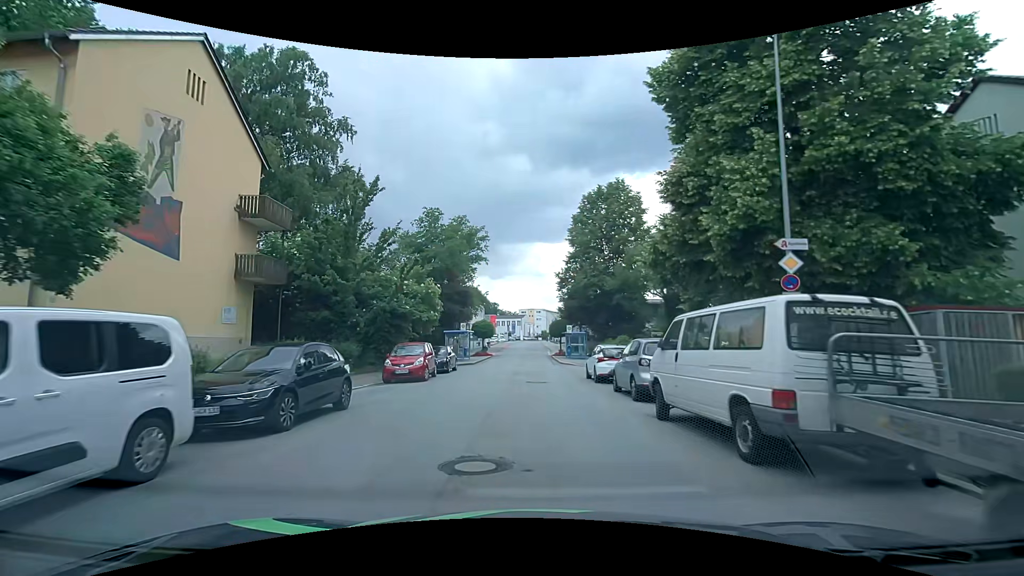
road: tertiary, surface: asphalt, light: Day
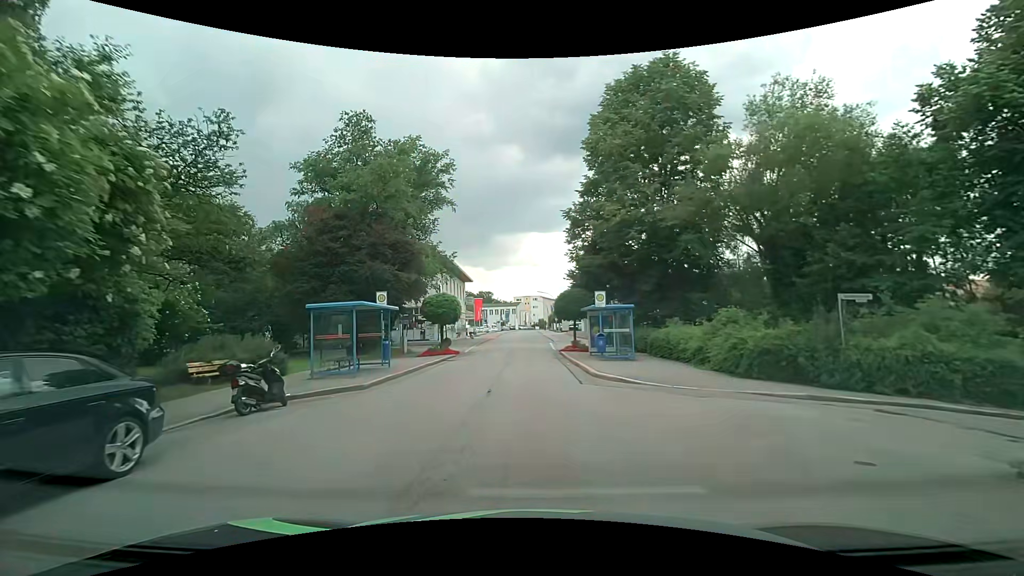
(+0.3, +22.5) m; +1°
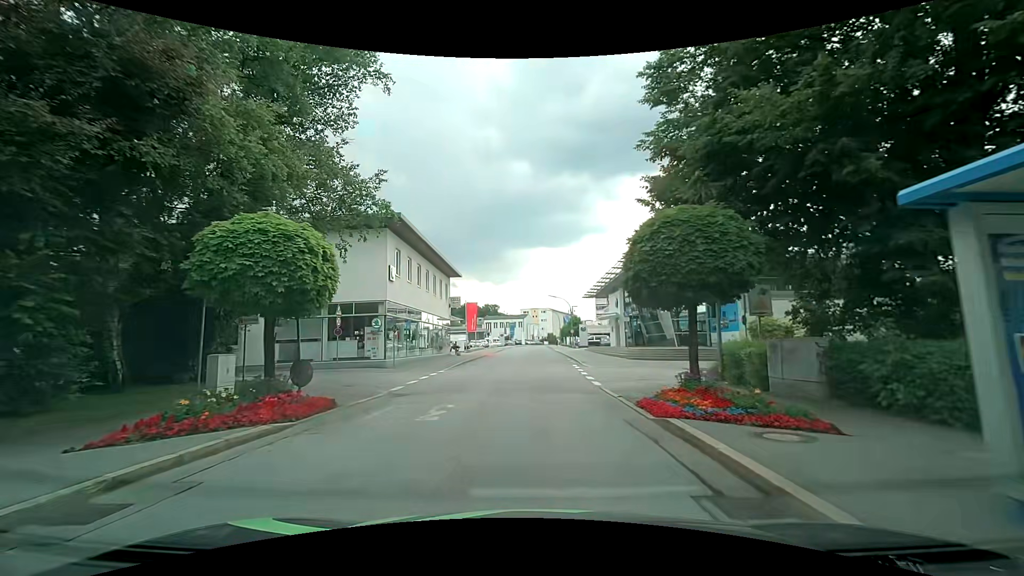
(-0.4, +21.6) m; -1°
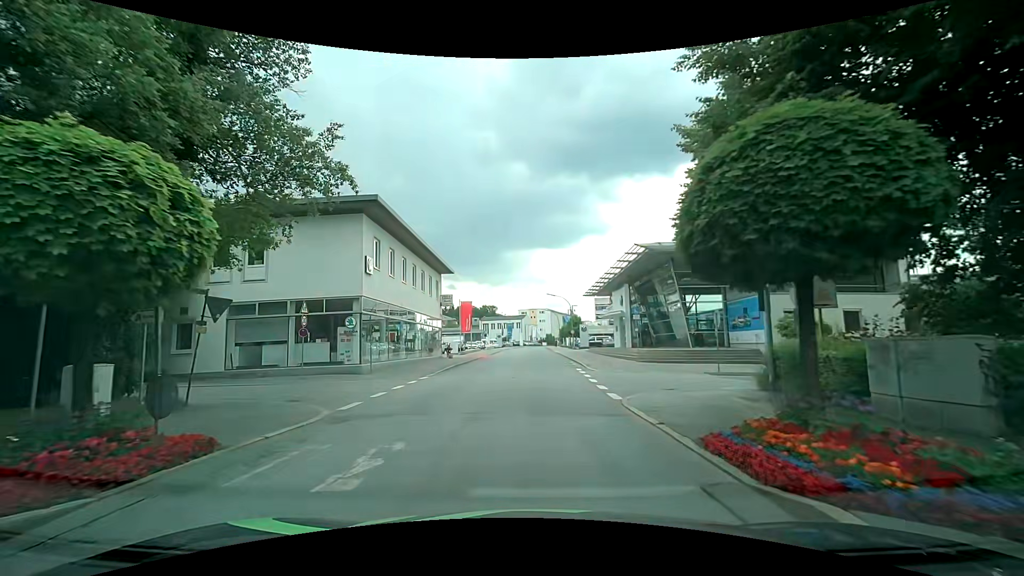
(0.0, +4.1) m; 0°
(0, +10) (0, +20) (0, +30) (+1, +40) (+1, +50) (+1, +60) (+1, +70) (+1, +80) (+1, +90) (+1, +100) m
